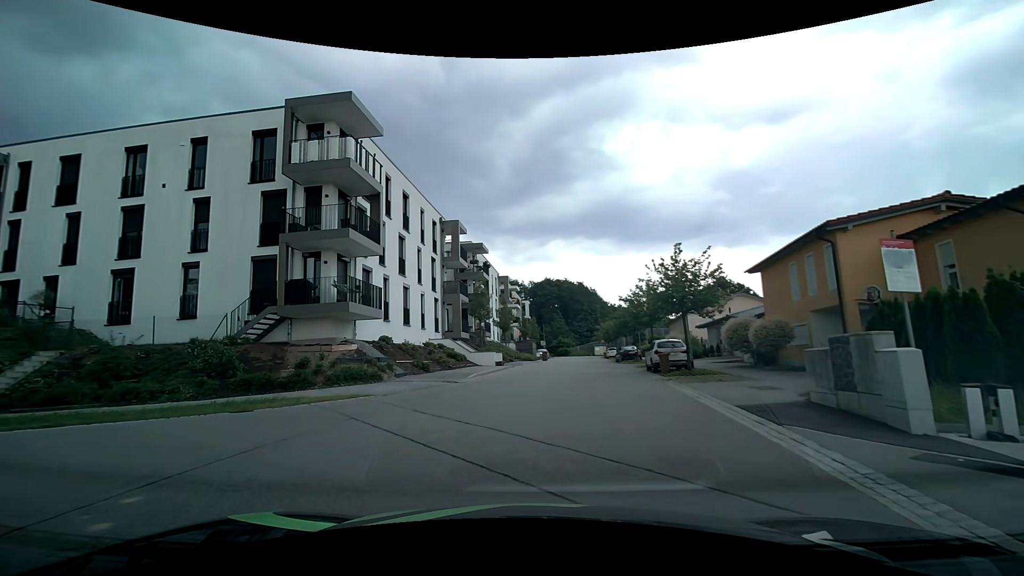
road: residential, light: Day
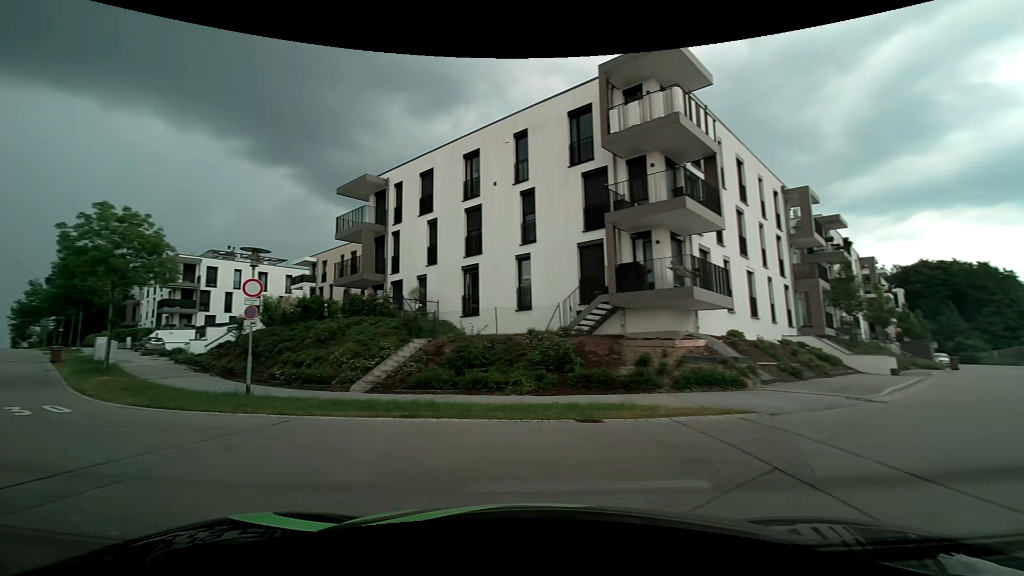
(-1.1, +4.0) m; -34°
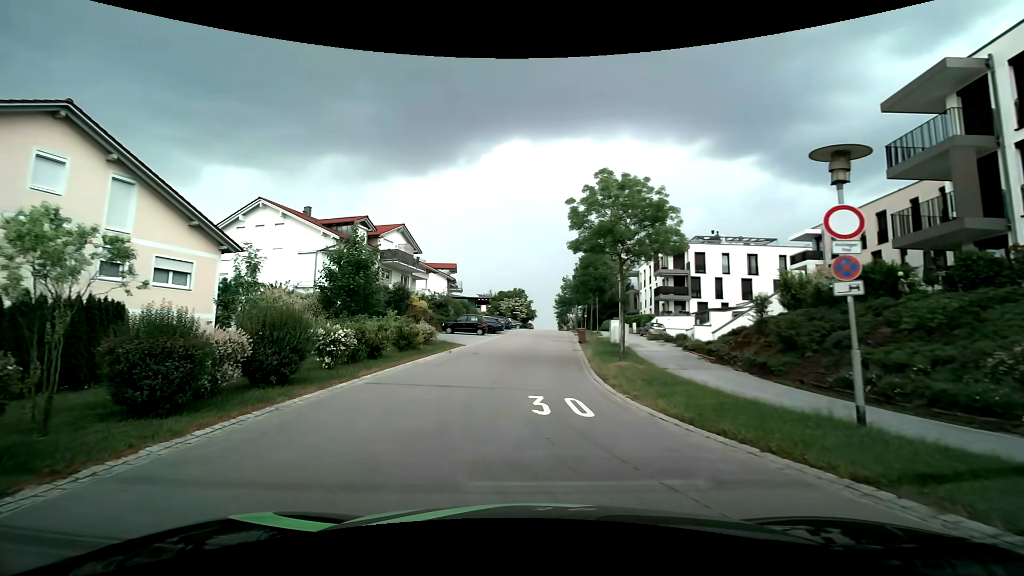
(-4.0, +6.9) m; -50°
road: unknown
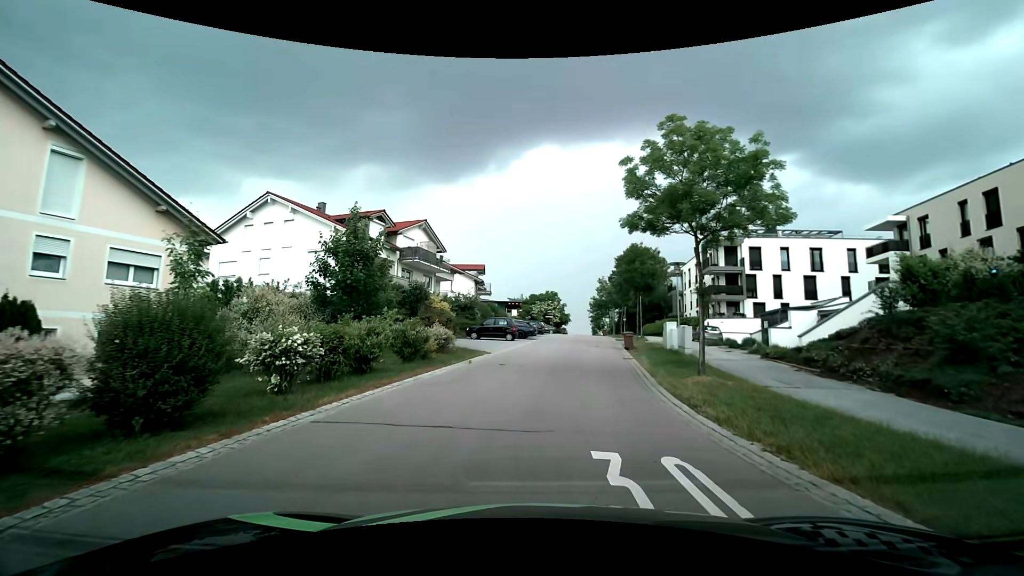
(-0.4, +4.9) m; -6°
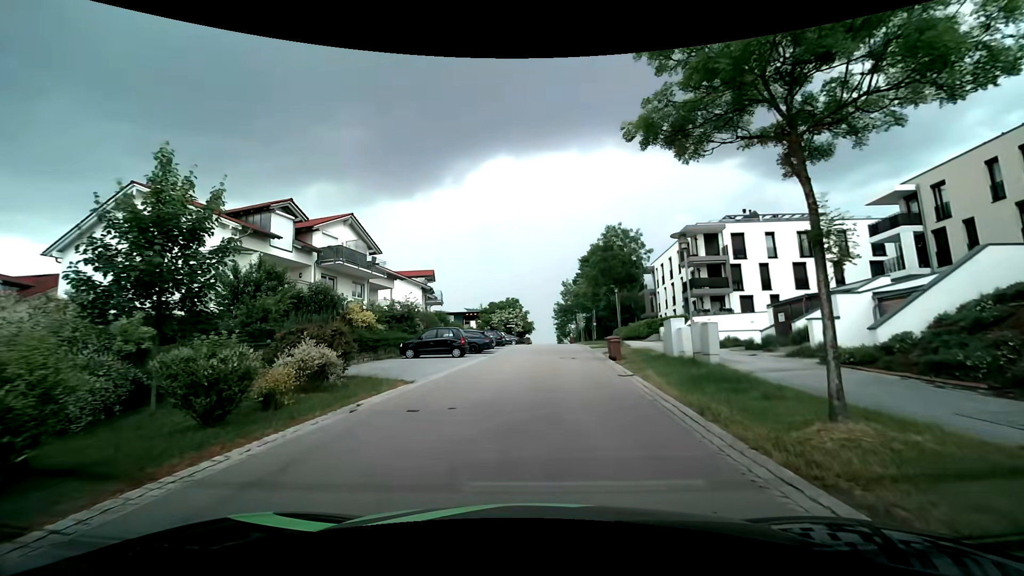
(+0.5, +8.1) m; +5°
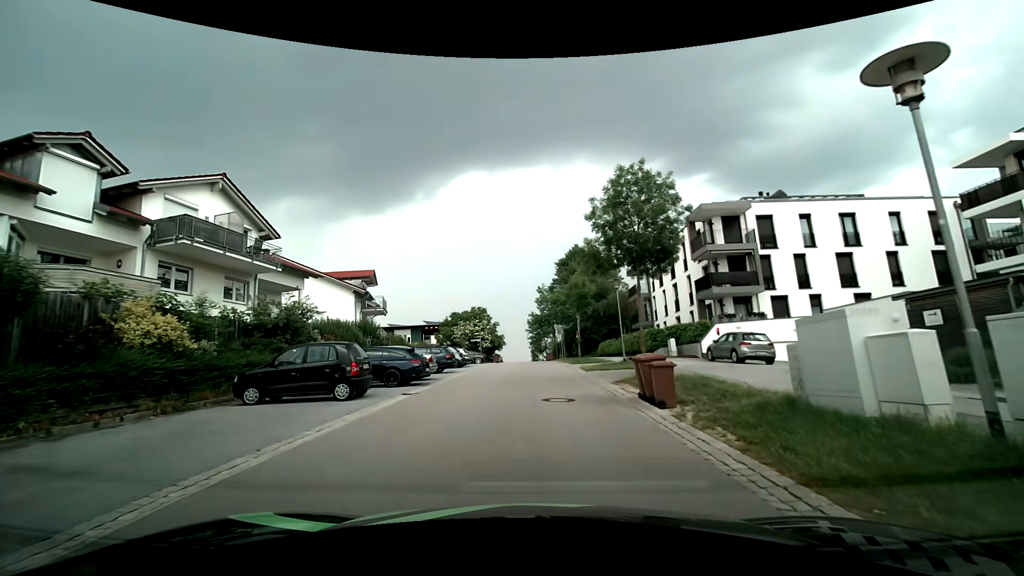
(+0.3, +12.1) m; +3°
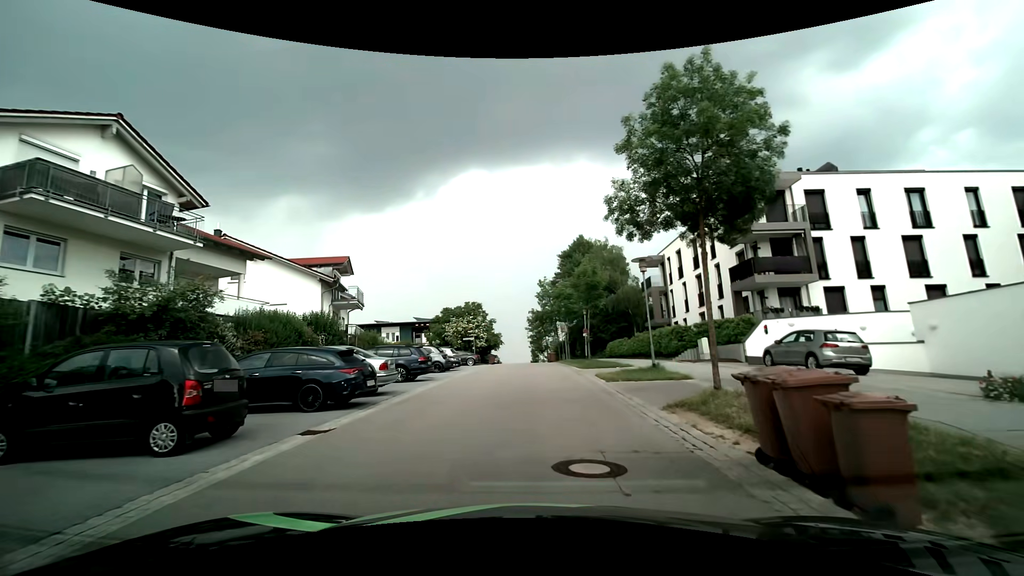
(0.0, +6.4) m; 0°
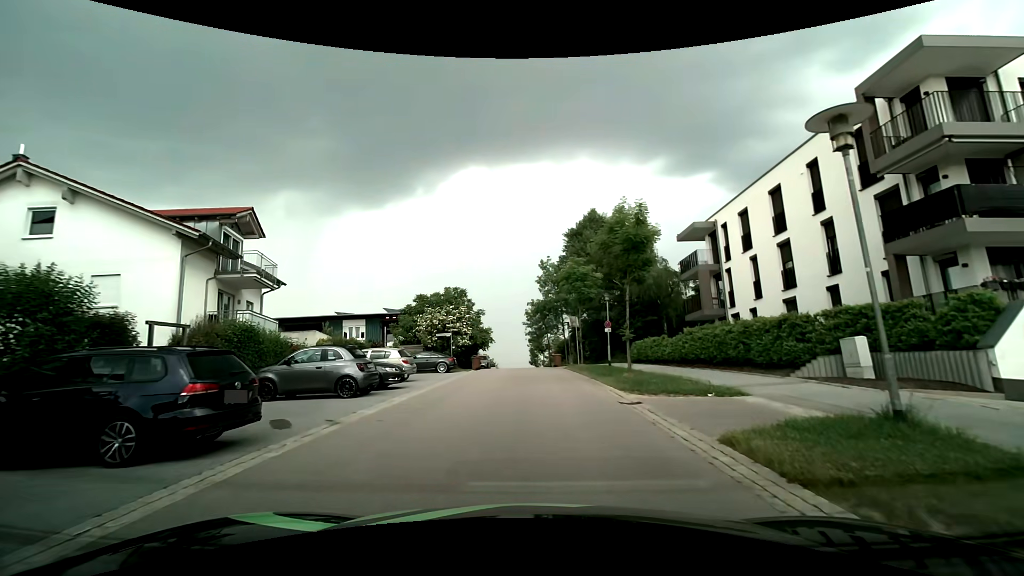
(0.0, +13.3) m; 0°
(0, +10) (0, +20) (0, +30) (0, +40) (0, +50) (-1, +60) (-1, +70) (-1, +80) (-2, +90) (-2, +100) m
